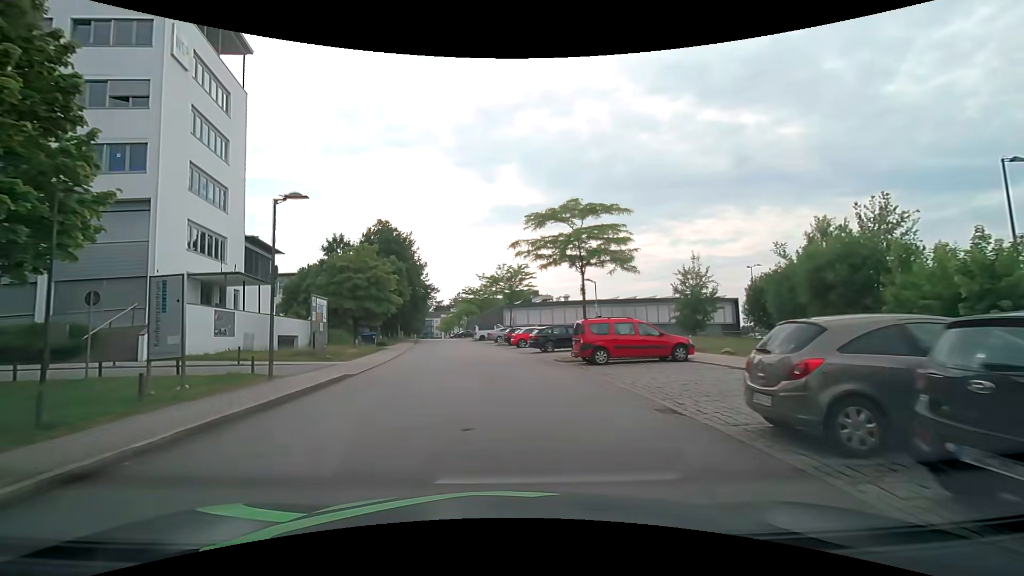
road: residential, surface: asphalt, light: Day
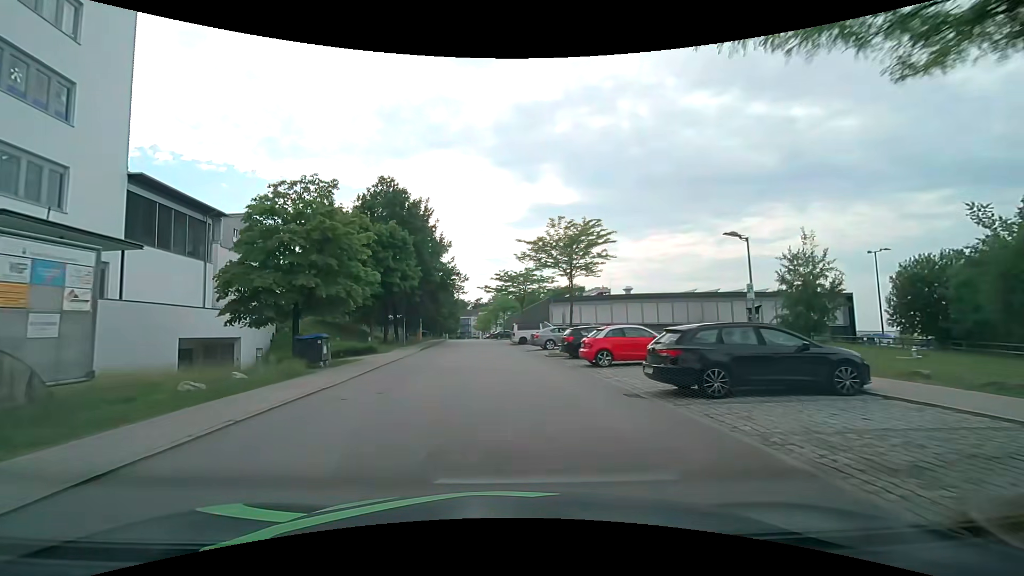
(-0.9, +17.7) m; -5°
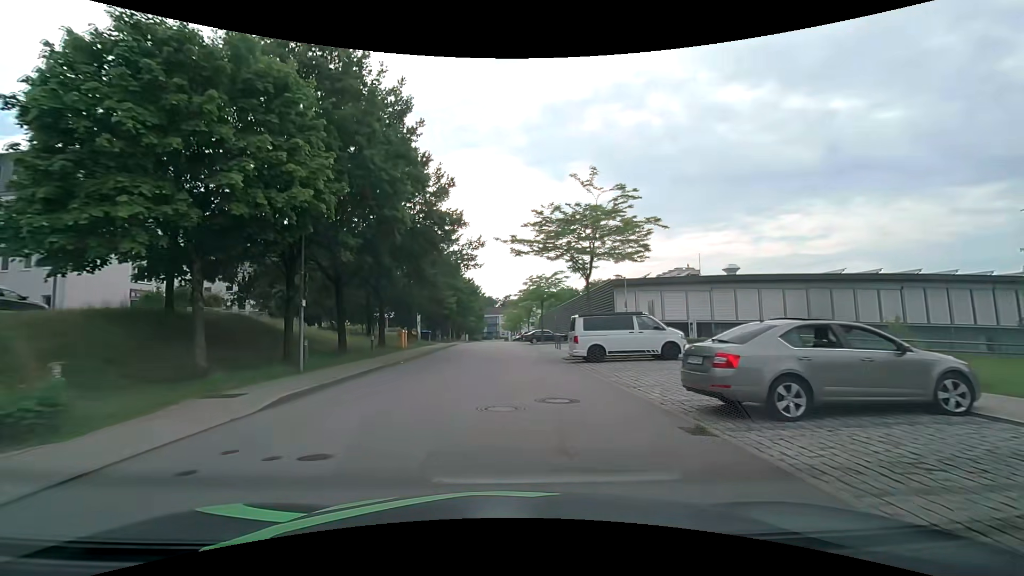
(-0.9, +24.6) m; -4°
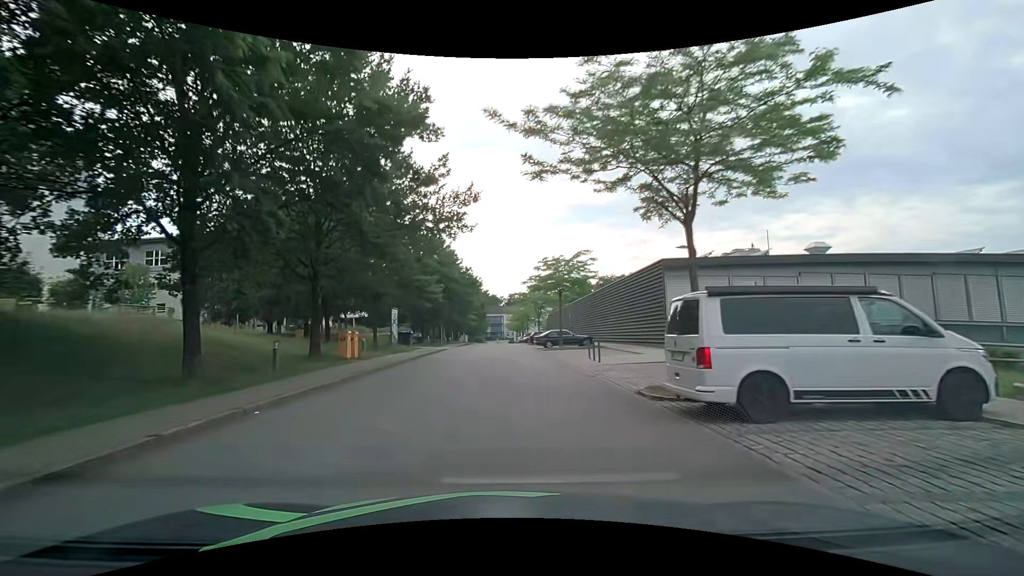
(-0.1, +12.8) m; 0°
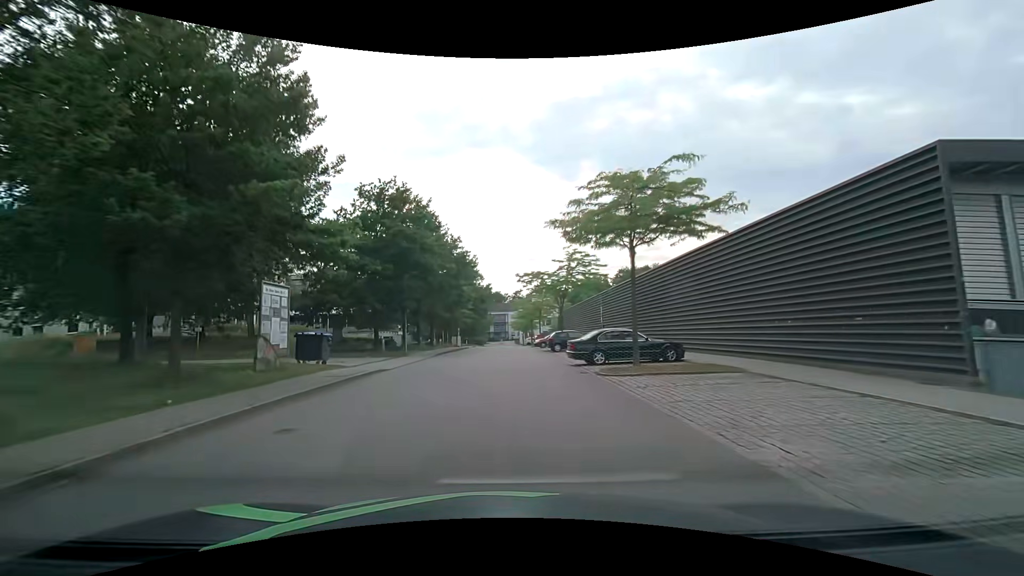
(-0.2, +19.7) m; 0°
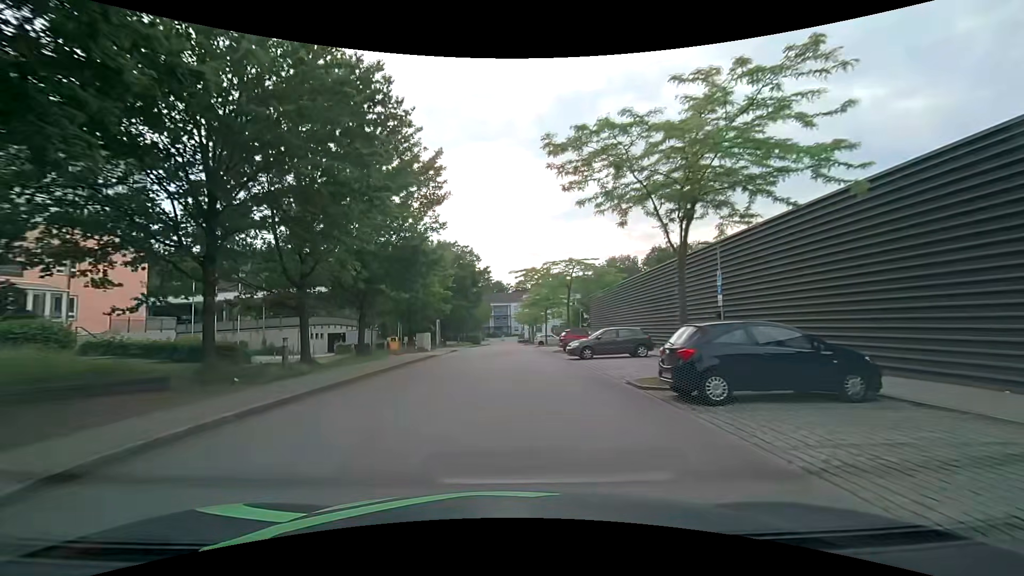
(-0.3, +26.4) m; 0°
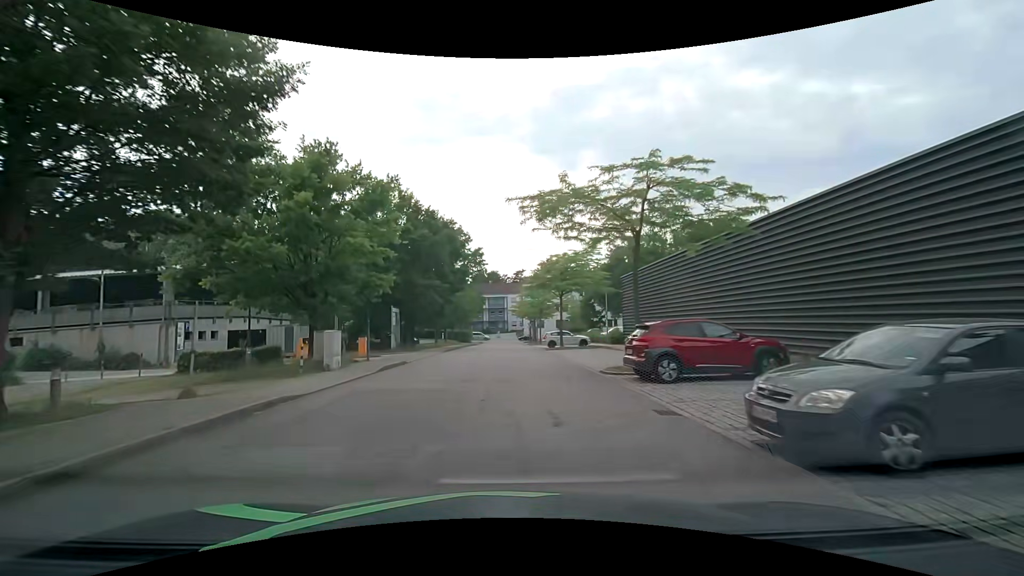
(0.0, +19.0) m; 0°
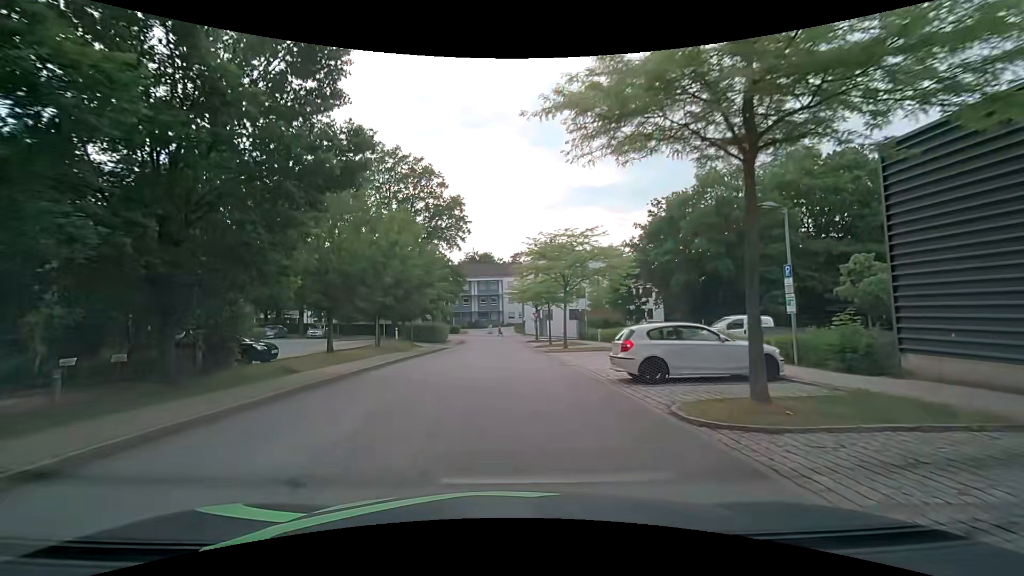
(+0.3, +30.5) m; 0°
